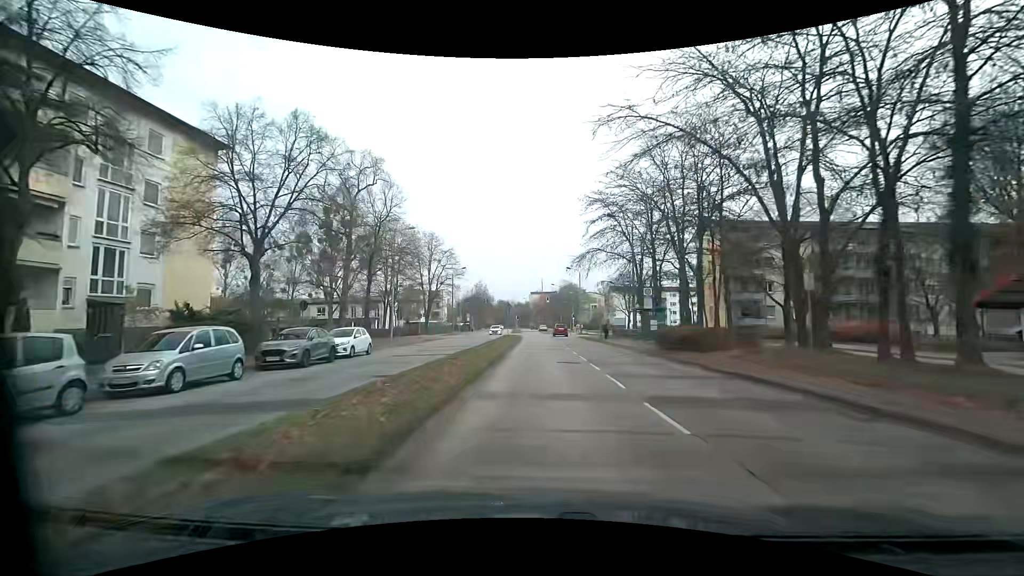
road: tertiary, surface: asphalt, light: Day
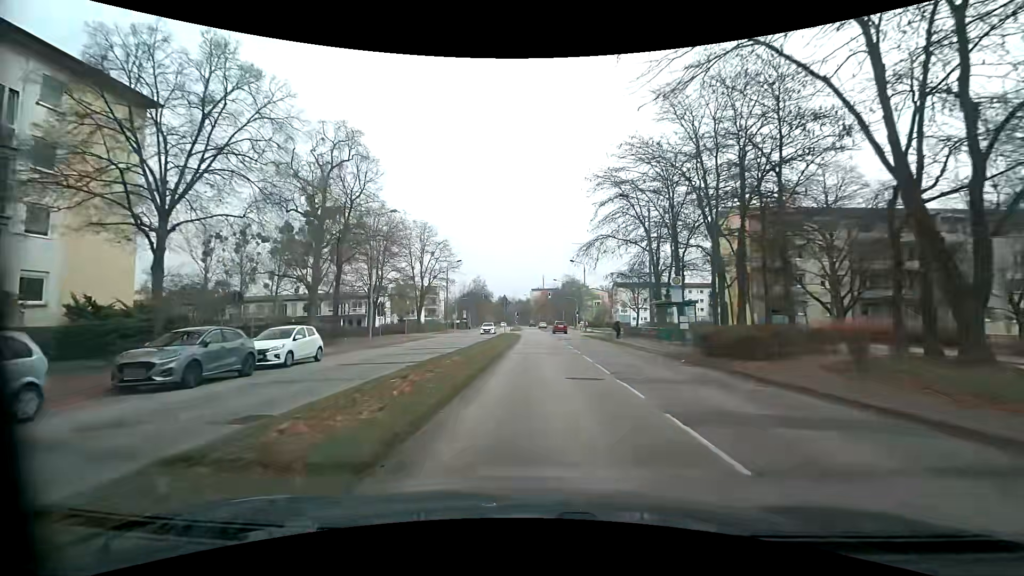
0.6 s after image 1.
(0.0, +6.4) m; +1°
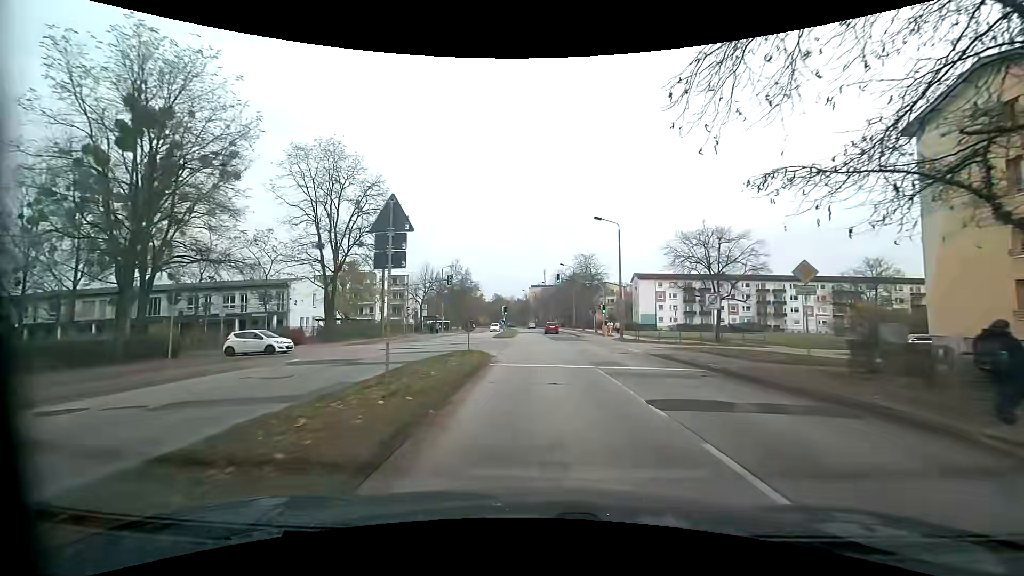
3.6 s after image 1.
(-0.7, +33.5) m; -1°
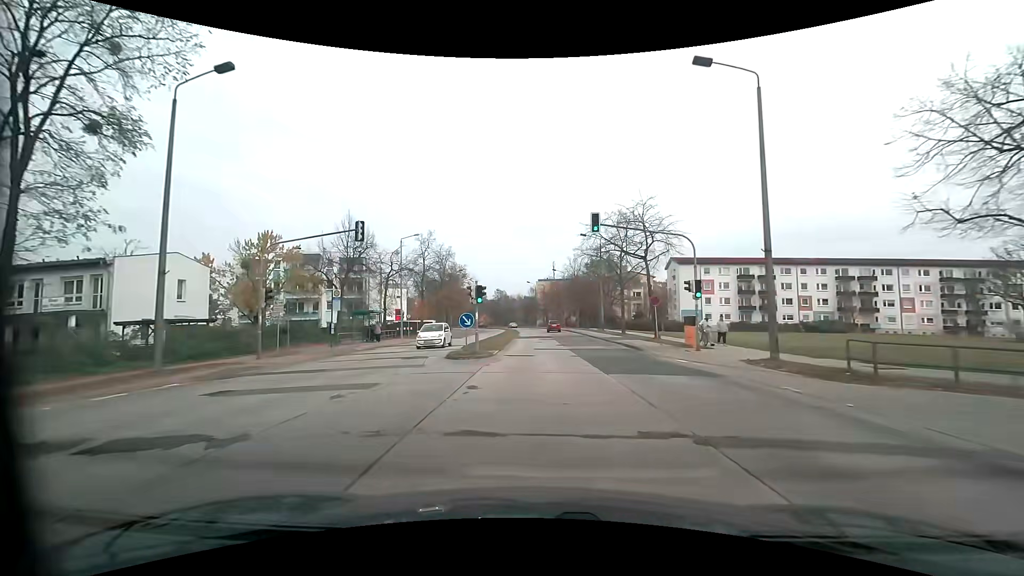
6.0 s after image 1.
(-0.3, +28.2) m; -1°
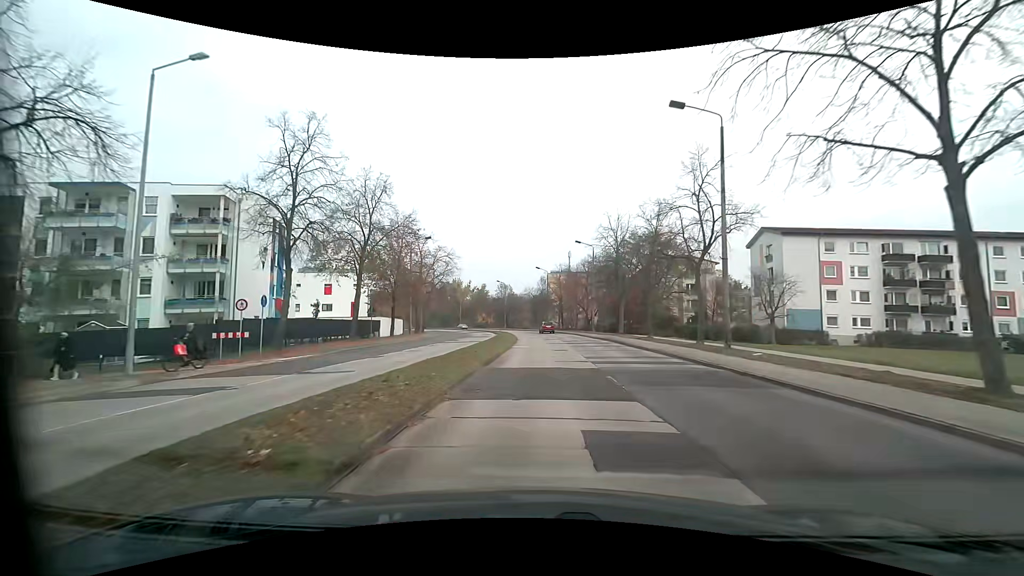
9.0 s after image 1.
(-0.2, +35.7) m; -1°
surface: concrete
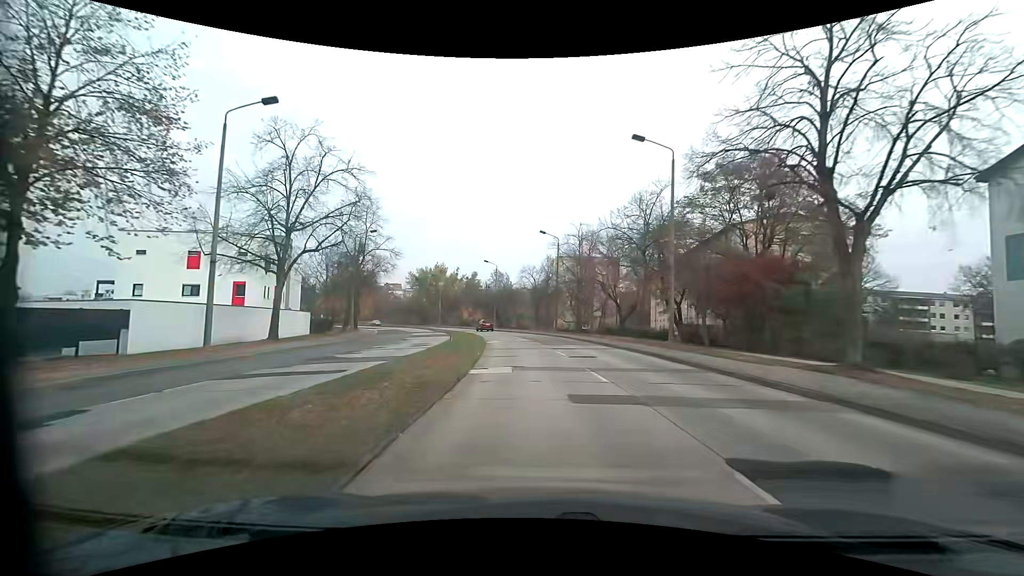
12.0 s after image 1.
(-0.1, +35.2) m; 0°
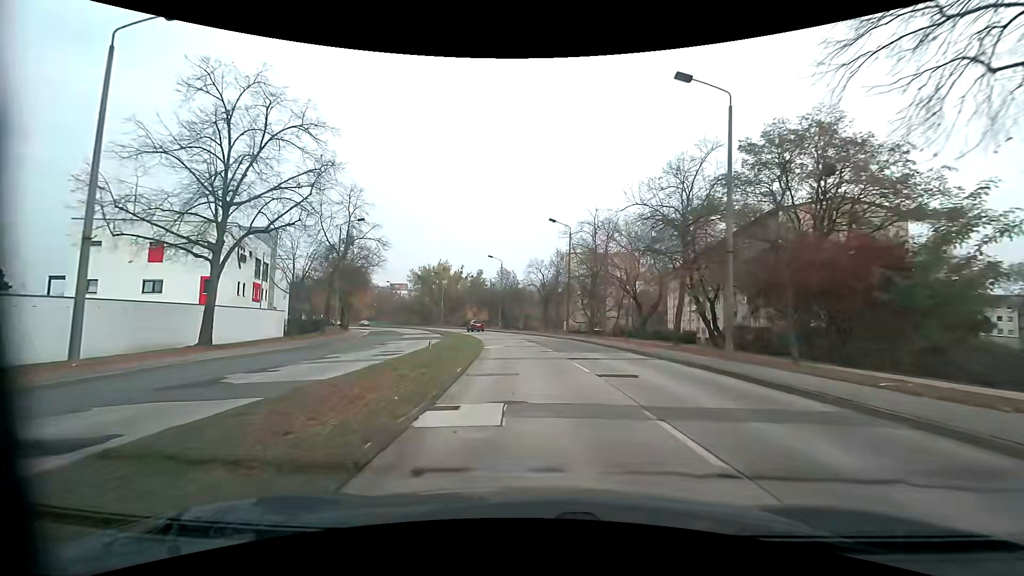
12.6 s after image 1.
(-0.1, +6.8) m; -1°
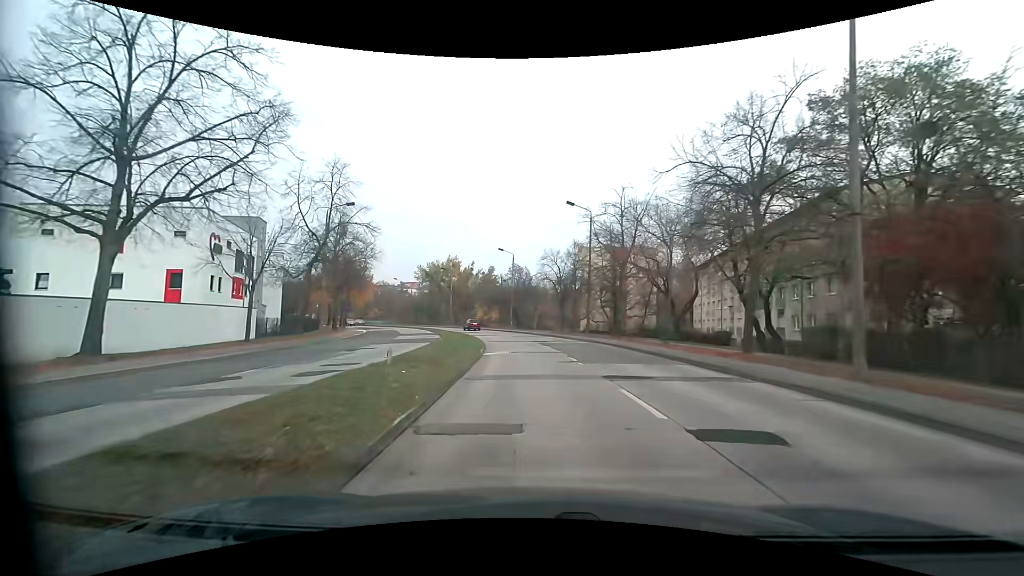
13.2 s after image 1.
(-0.1, +6.8) m; -2°
(0, +10) (-1, +20) (-1, +30) (-3, +40) (-5, +50) (-7, +59) (-10, +69) (-14, +78) (-18, +87) (-23, +96) m
